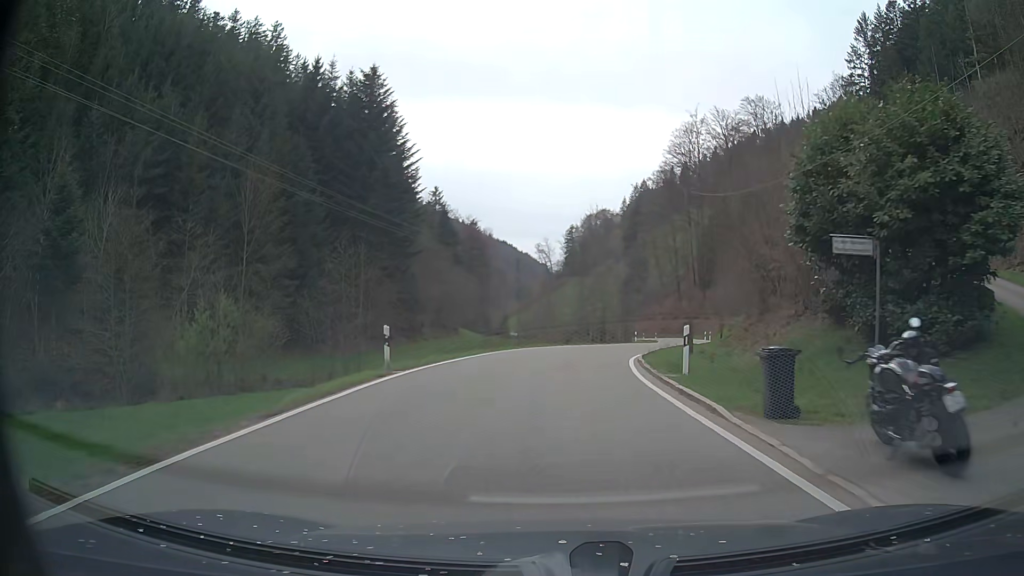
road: tertiary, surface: asphalt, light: Day
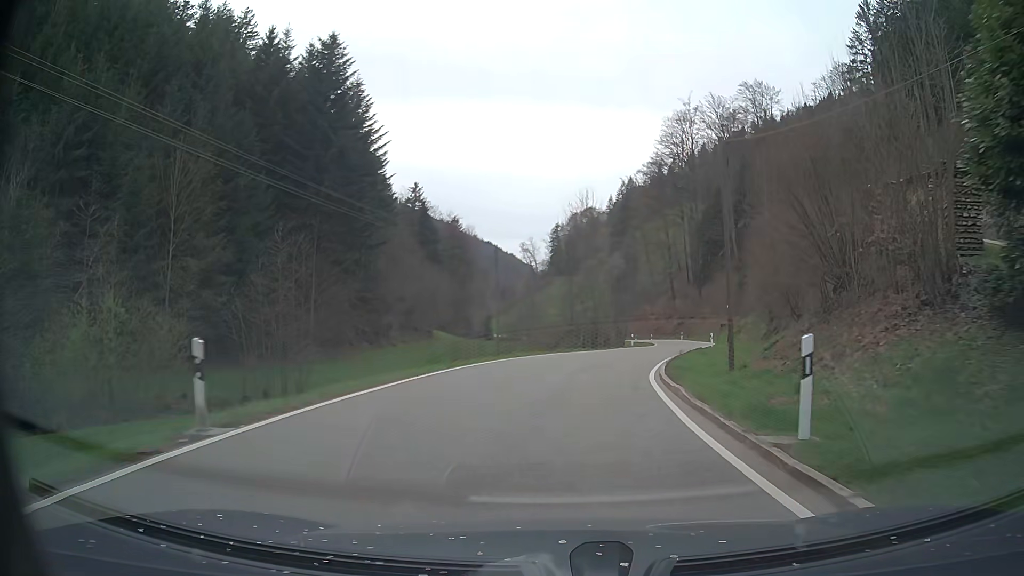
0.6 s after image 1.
(+0.1, +8.3) m; +1°
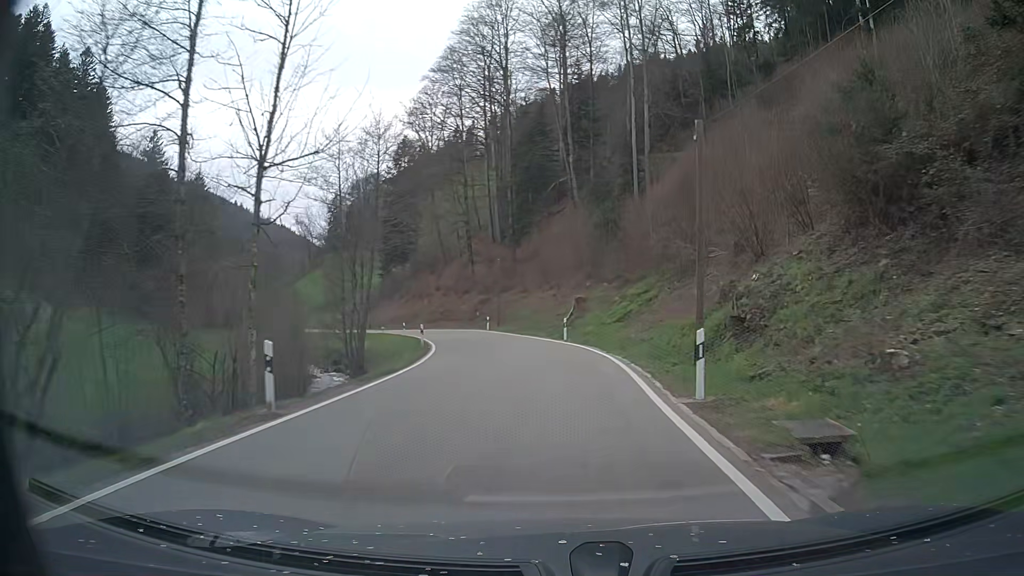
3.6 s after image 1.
(+7.2, +44.2) m; +17°
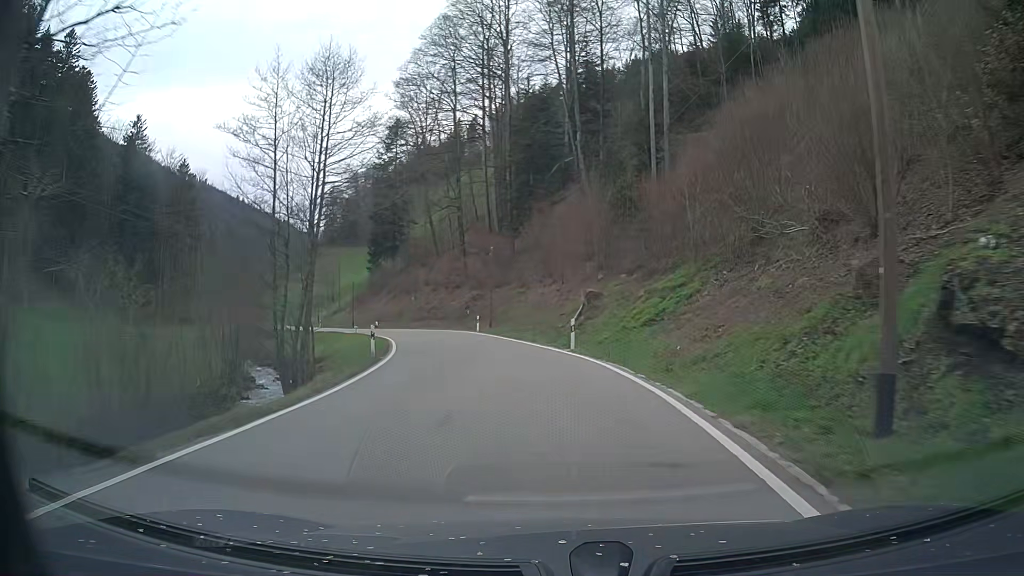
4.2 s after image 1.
(0.0, +9.1) m; 0°
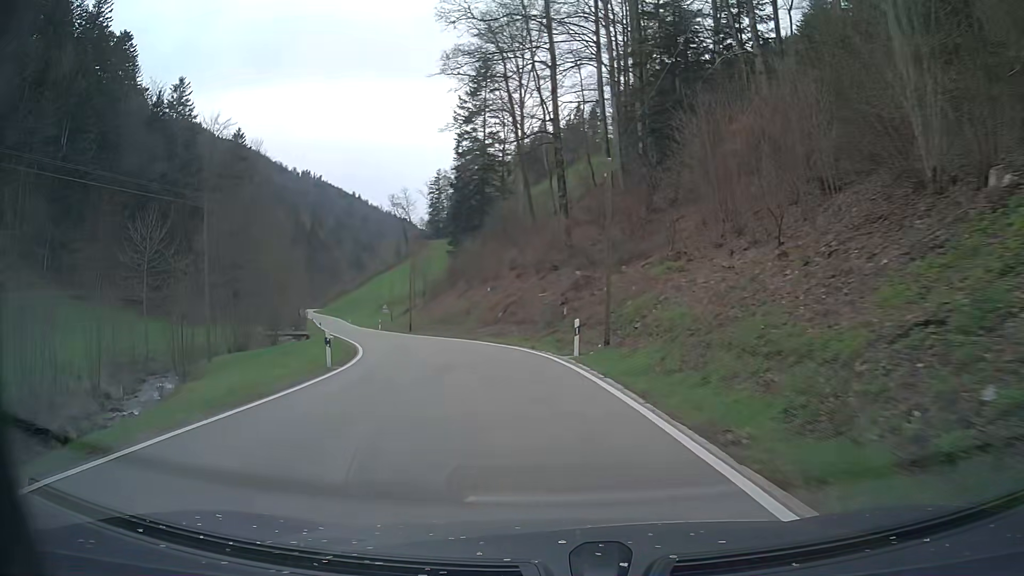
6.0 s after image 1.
(-1.9, +26.8) m; -10°
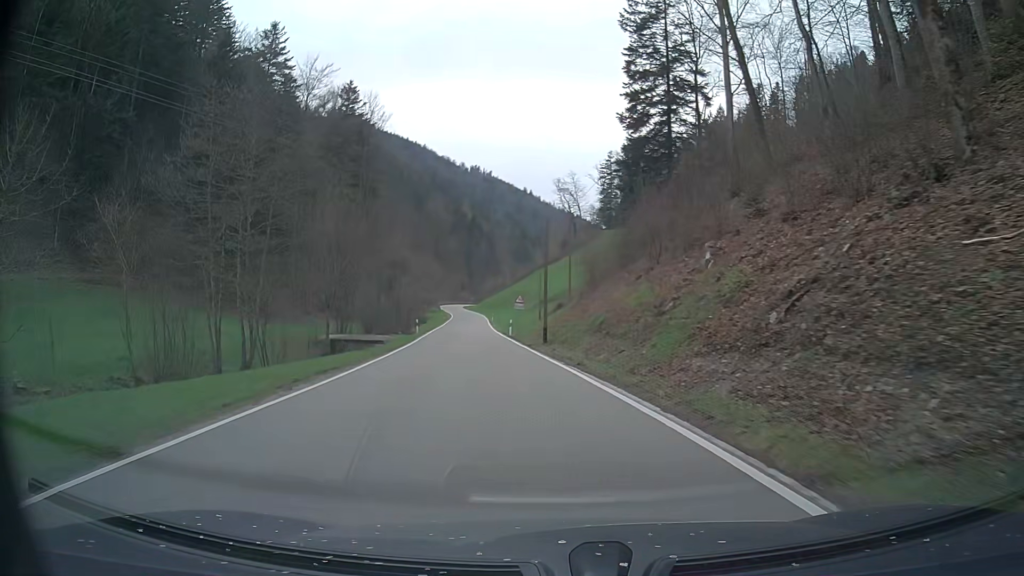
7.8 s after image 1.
(-3.4, +26.2) m; -15°
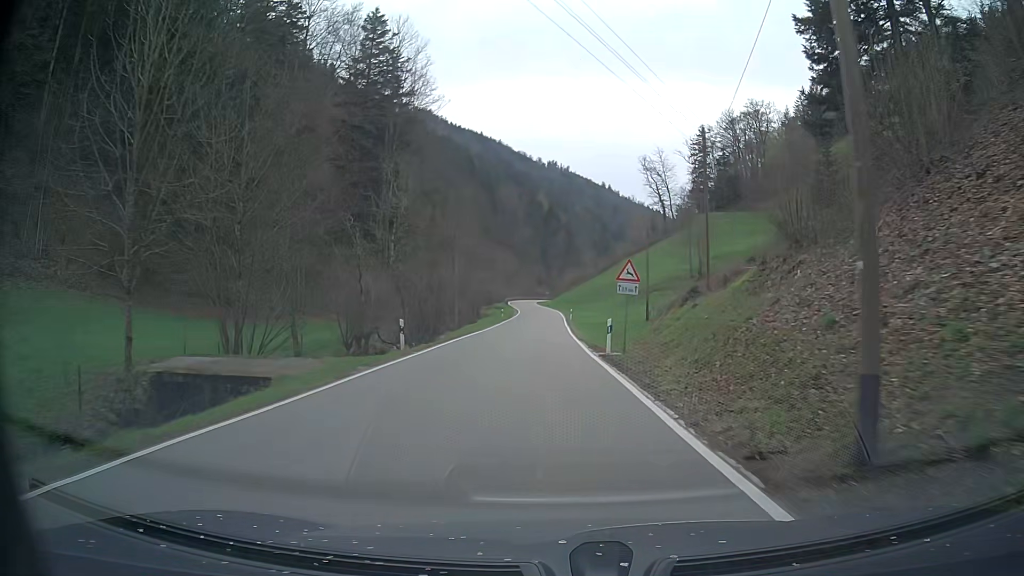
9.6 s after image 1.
(-2.0, +26.3) m; -7°
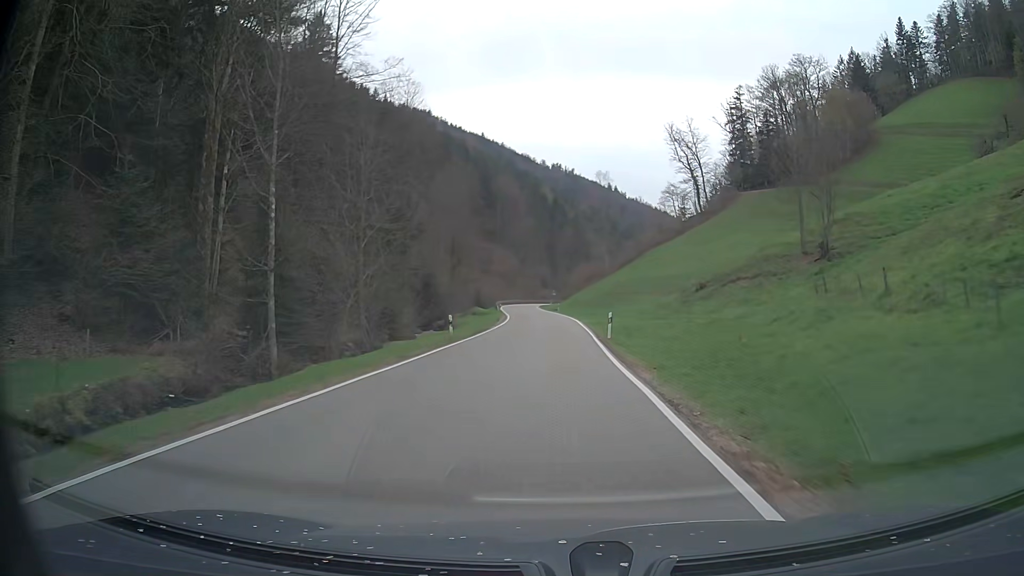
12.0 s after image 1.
(+0.1, +37.9) m; 0°
(0, +10) (0, +20) (0, +30) (0, +40) (0, +50) (0, +60) (-1, +70) (-2, +80) (-3, +90) (-4, +100) m
